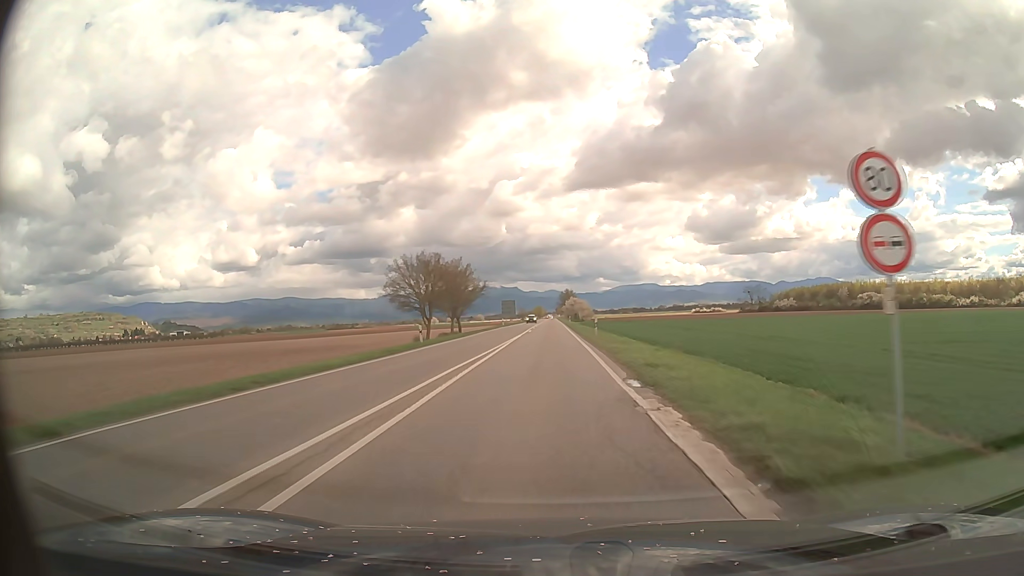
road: primary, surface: asphalt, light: Day
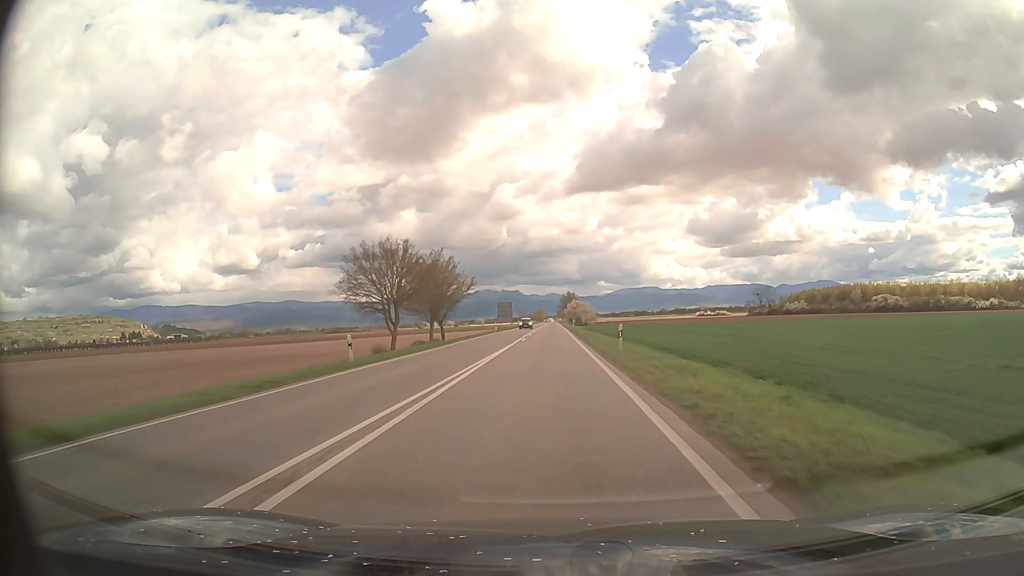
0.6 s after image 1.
(0.0, +12.4) m; 0°
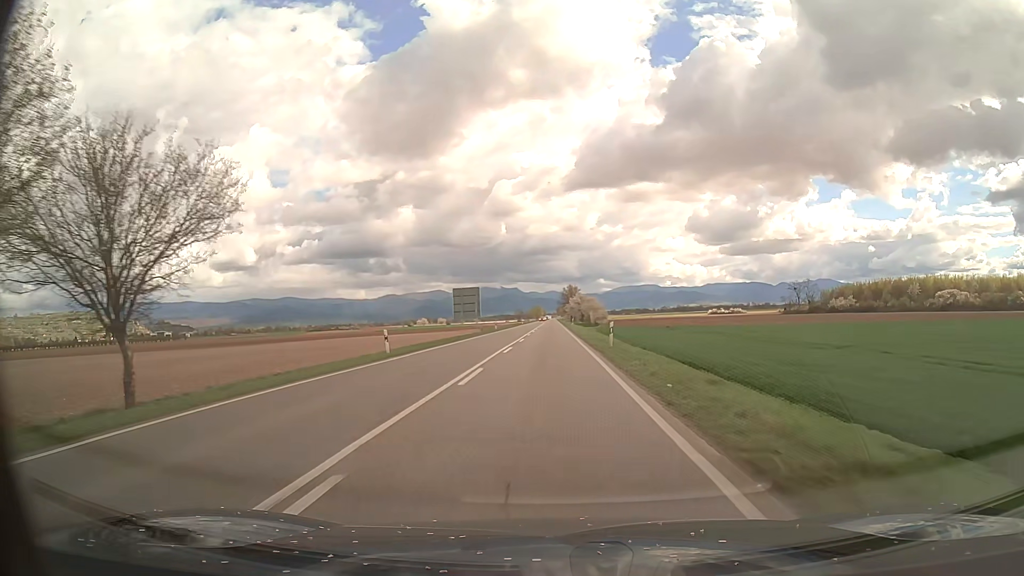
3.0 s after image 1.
(0.0, +49.6) m; 0°
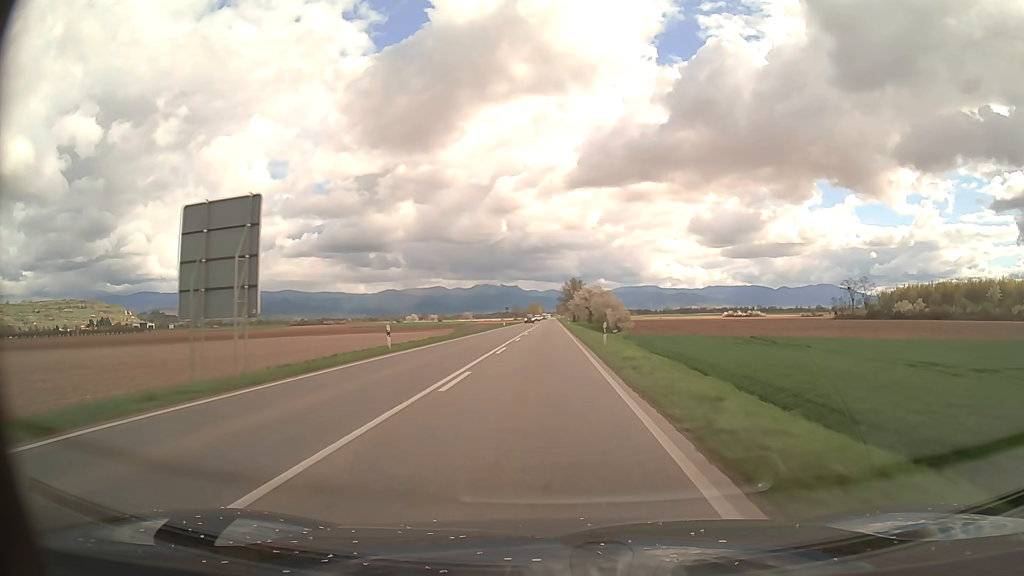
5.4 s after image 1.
(+0.2, +49.3) m; 0°
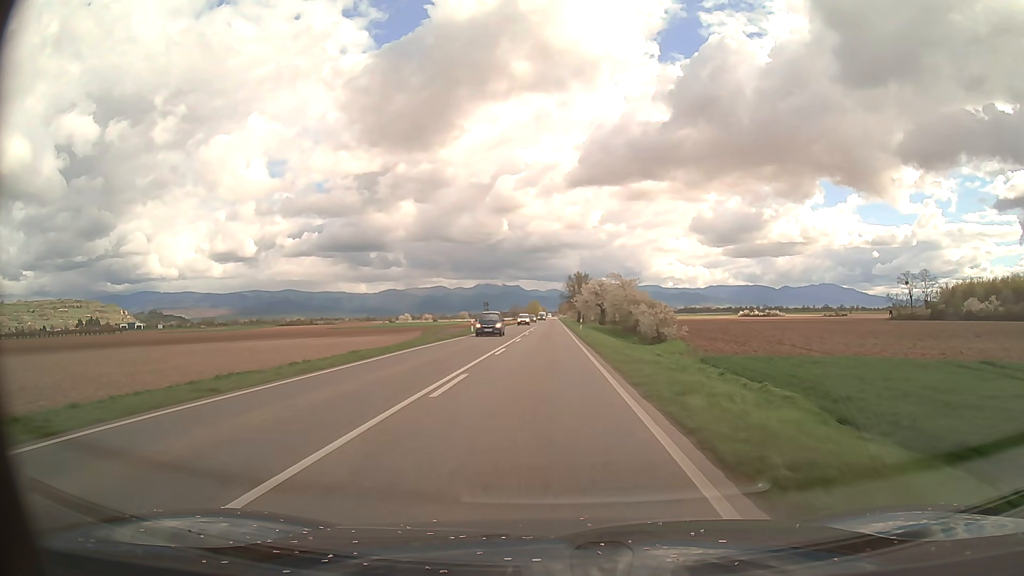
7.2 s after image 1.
(0.0, +37.0) m; 0°
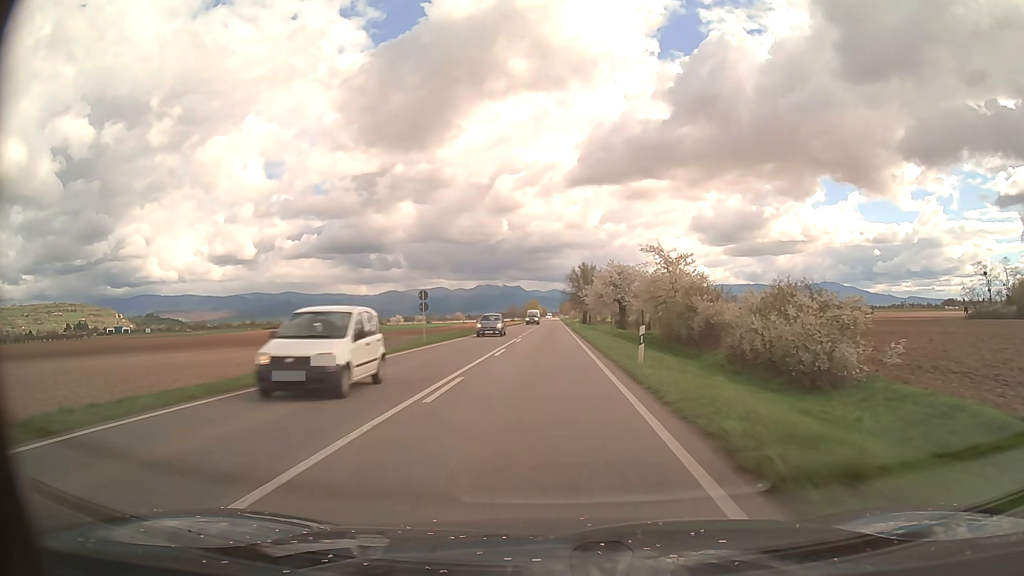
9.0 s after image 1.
(0.0, +37.0) m; 0°
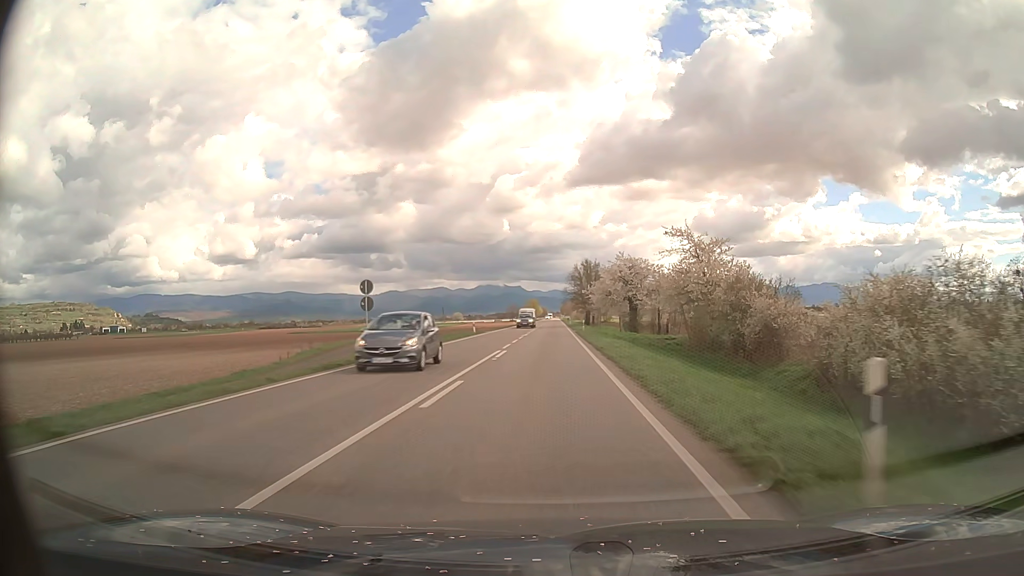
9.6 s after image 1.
(0.0, +12.3) m; 0°
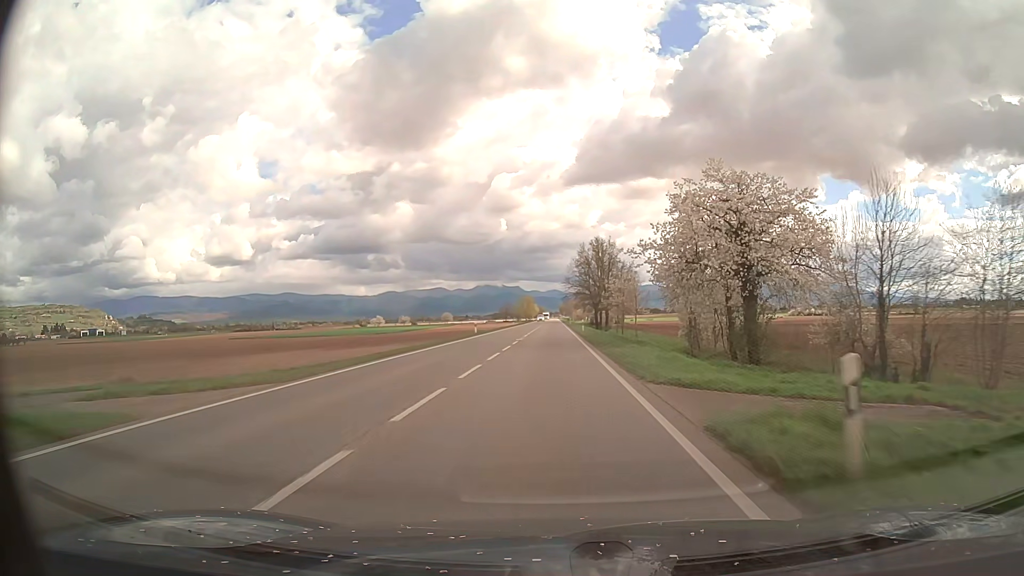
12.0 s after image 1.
(+0.1, +49.2) m; 0°
(0, +10) (0, +20) (0, +30) (0, +40) (0, +50) (0, +60) (0, +70) (0, +80) (0, +90) (0, +100) m
